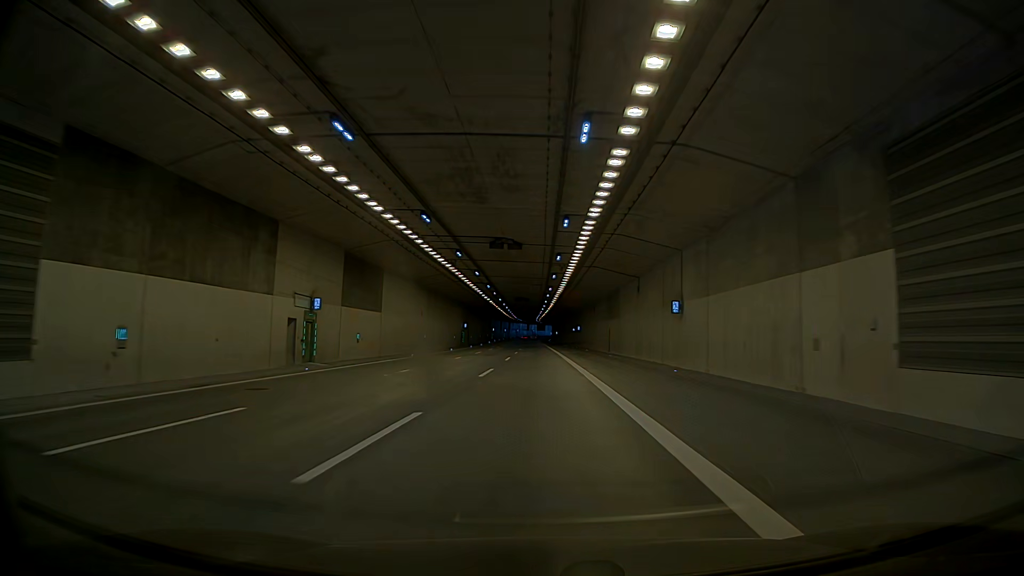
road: motorway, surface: asphalt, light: Day
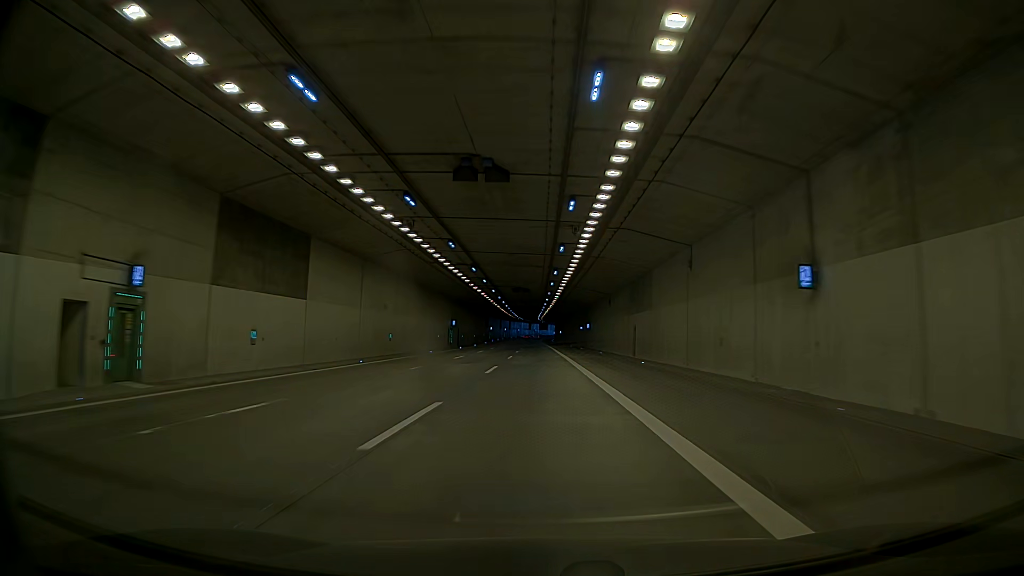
(0.0, +16.1) m; 0°
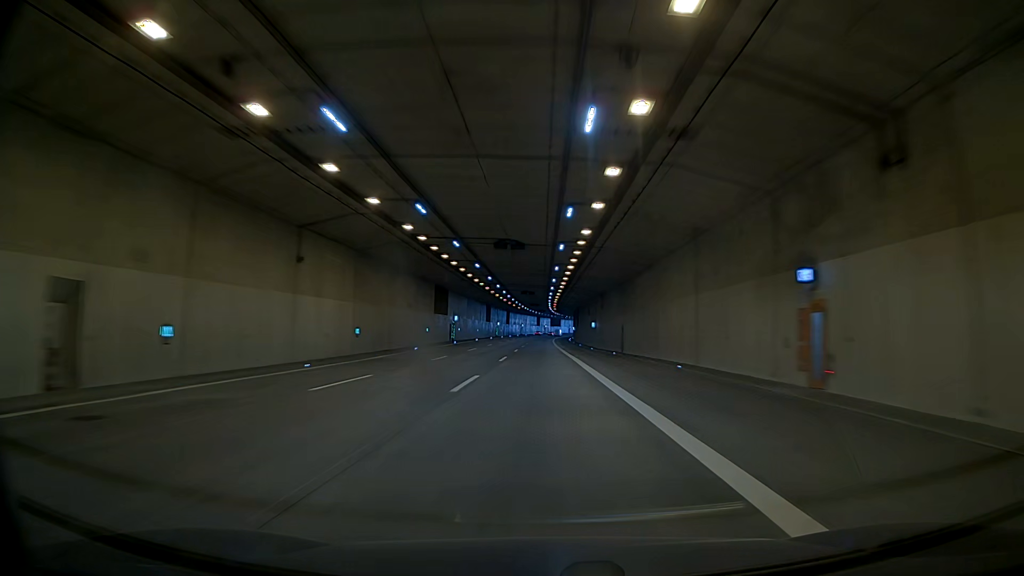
(+3.6, +82.1) m; +5°
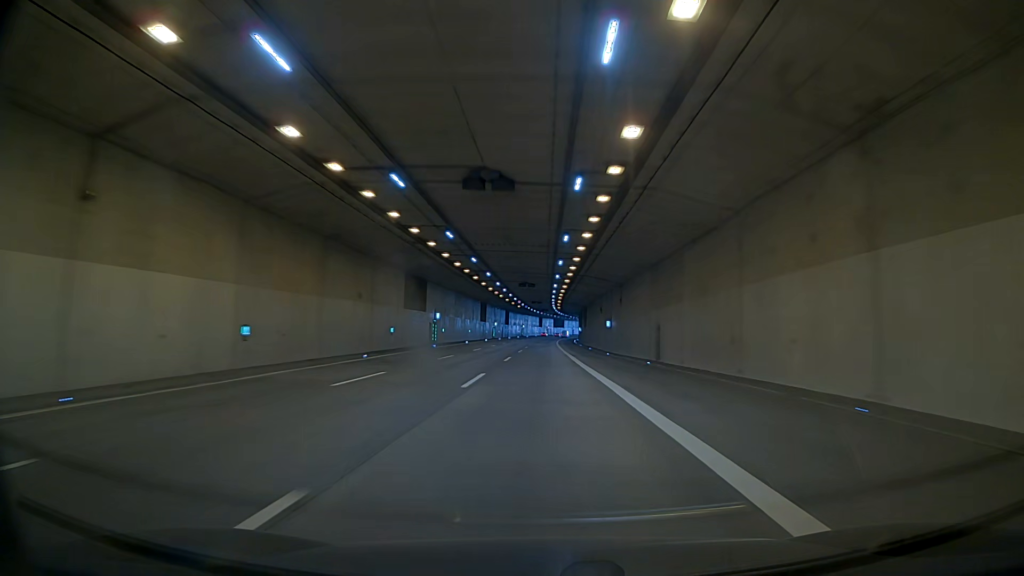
(0.0, +16.3) m; 0°
